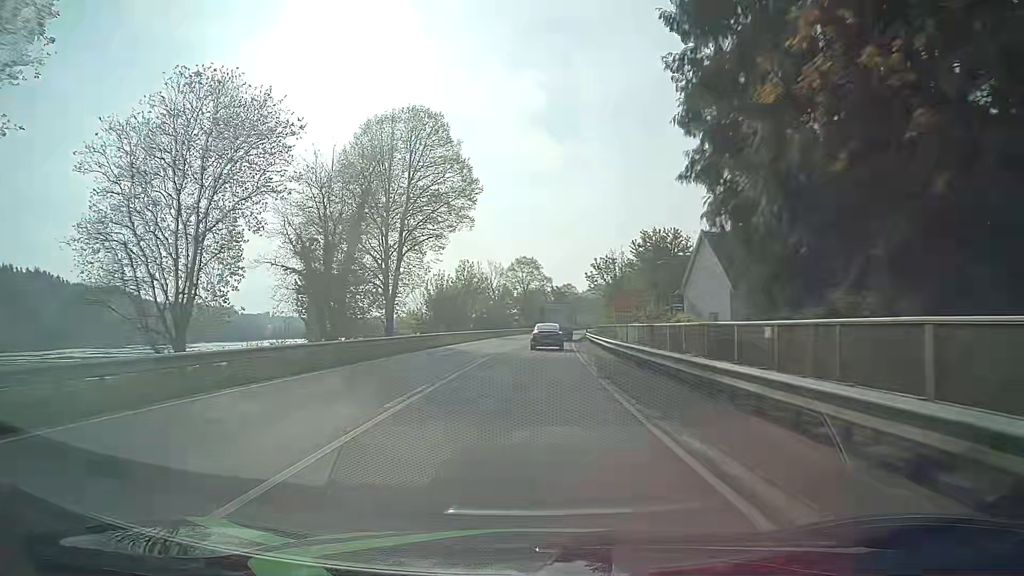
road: primary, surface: asphalt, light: Day
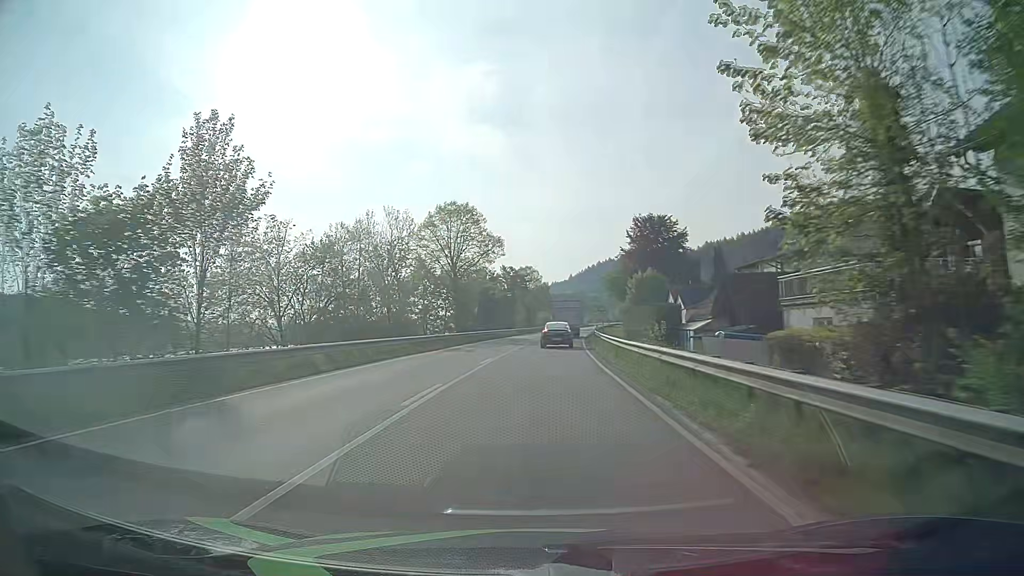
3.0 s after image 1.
(+1.4, +60.1) m; +4°
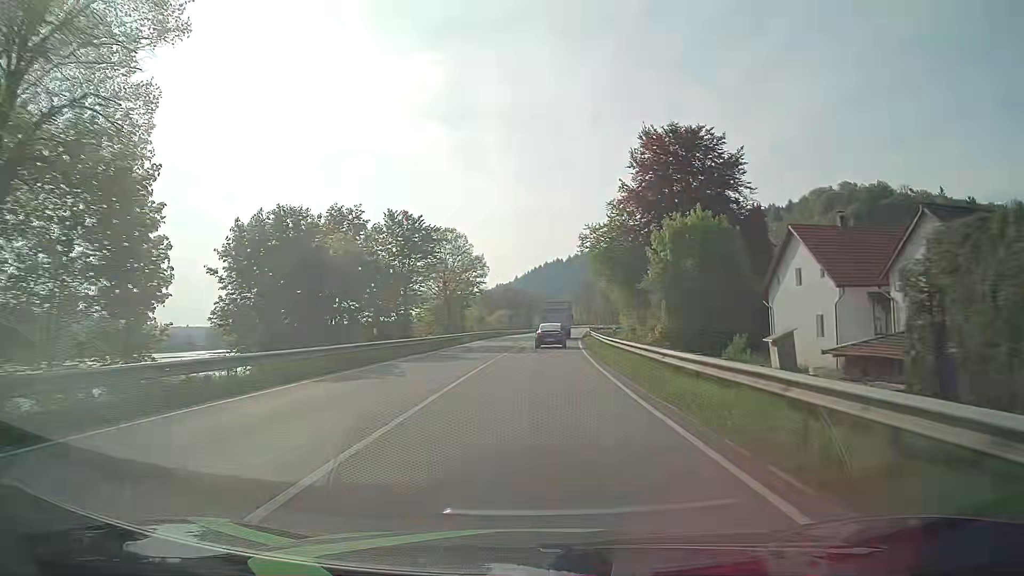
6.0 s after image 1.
(+2.5, +61.0) m; +5°
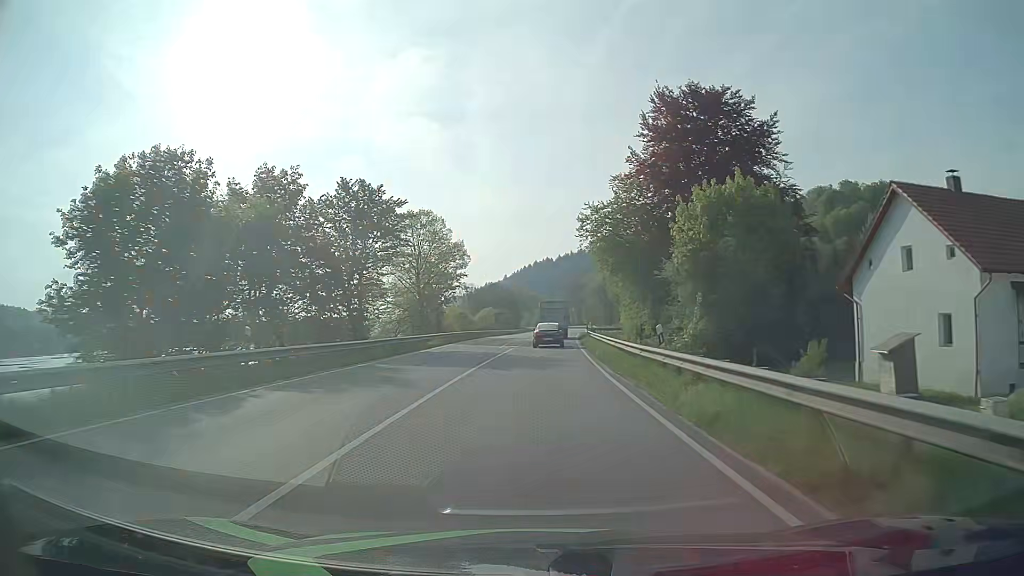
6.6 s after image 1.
(+0.1, +12.4) m; +1°
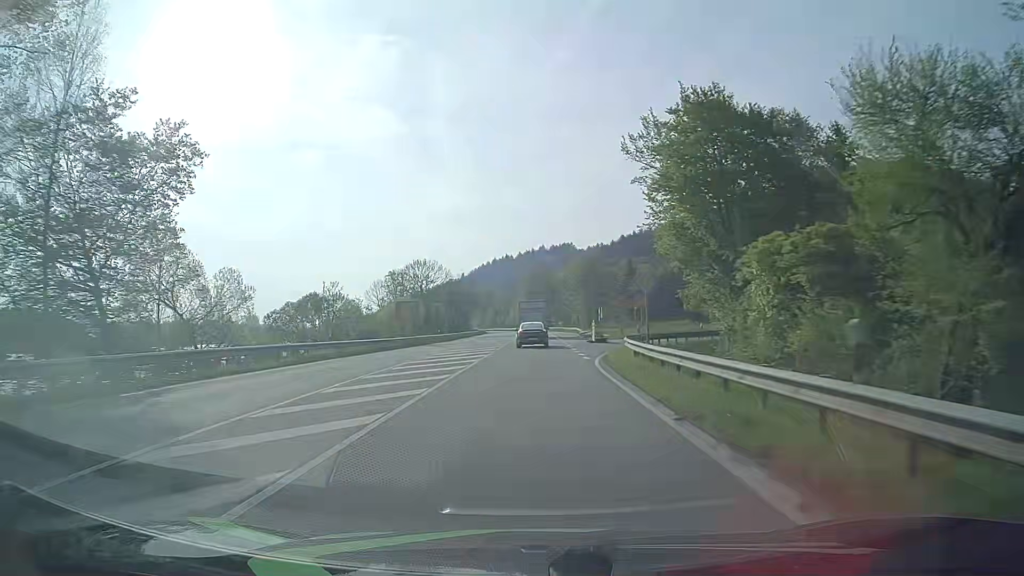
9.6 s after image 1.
(+2.0, +62.5) m; +4°
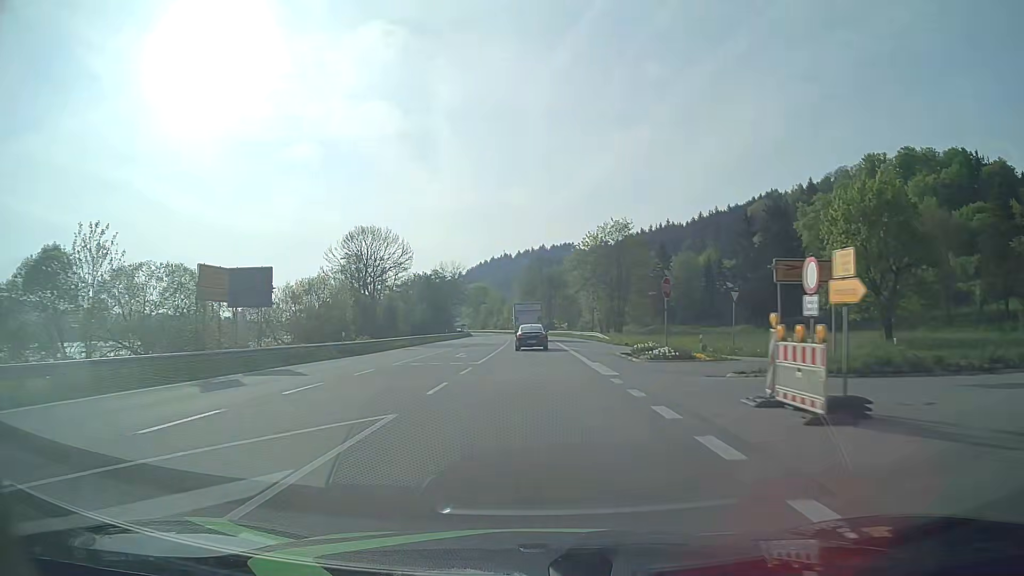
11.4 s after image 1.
(-0.1, +37.1) m; 0°
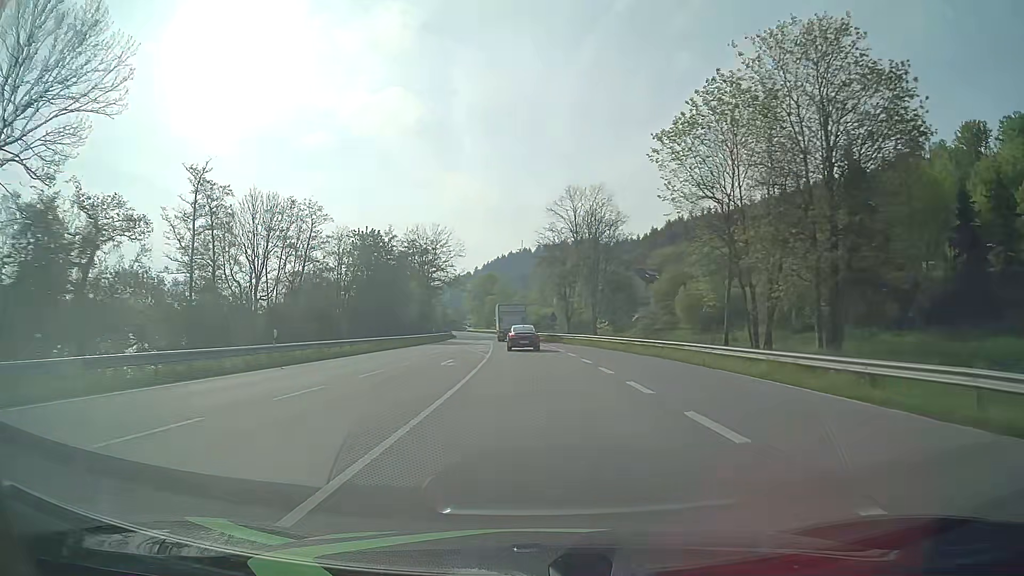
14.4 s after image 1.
(-0.3, +61.3) m; -1°
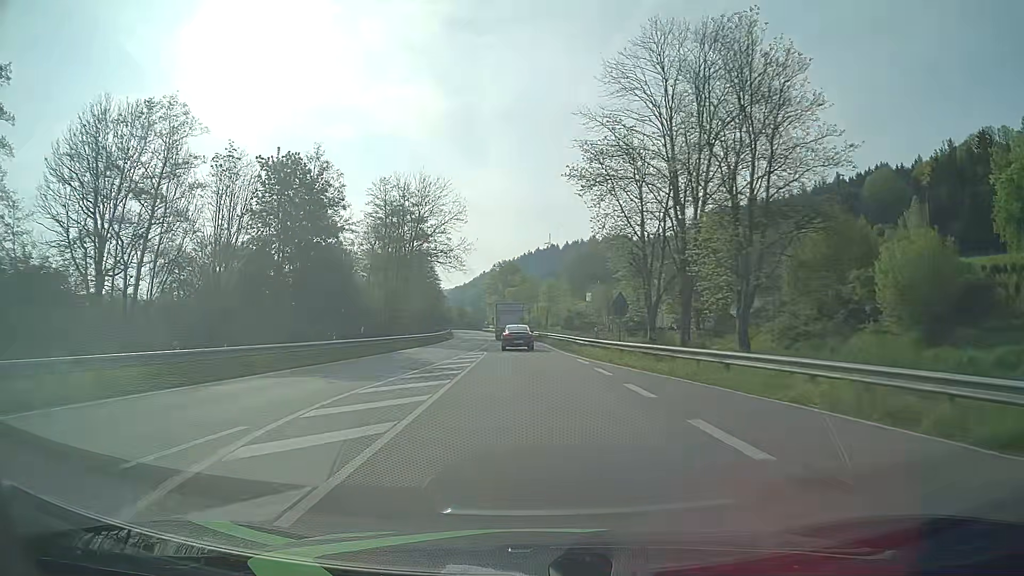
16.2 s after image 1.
(-0.8, +36.9) m; -2°
(0, +10) (0, +20) (-1, +30) (-1, +40) (-1, +50) (-2, +60) (-3, +70) (-4, +80) (-5, +90) (-6, +100) m
